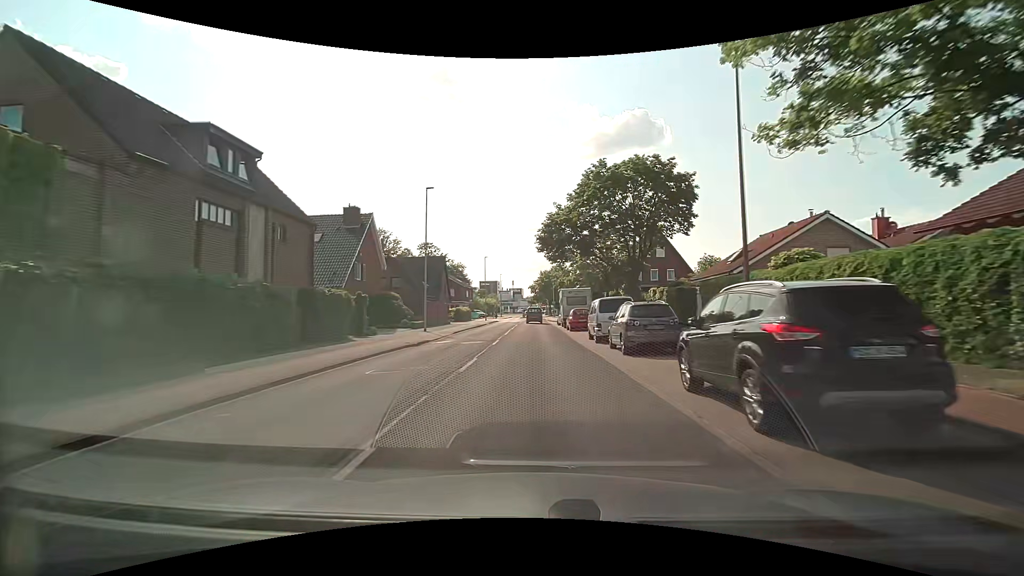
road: tertiary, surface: asphalt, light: Day
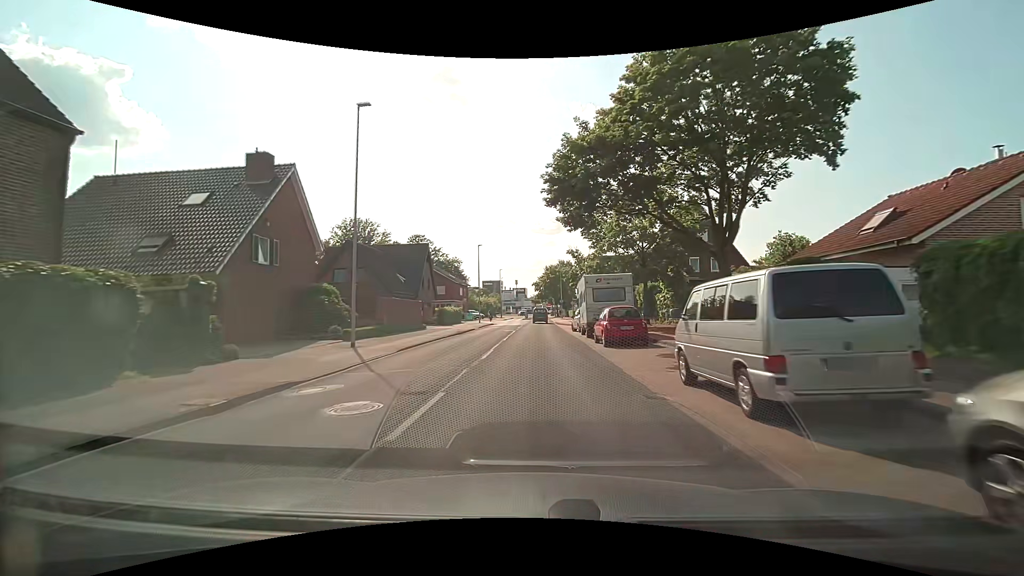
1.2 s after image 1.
(-0.1, +14.8) m; -1°
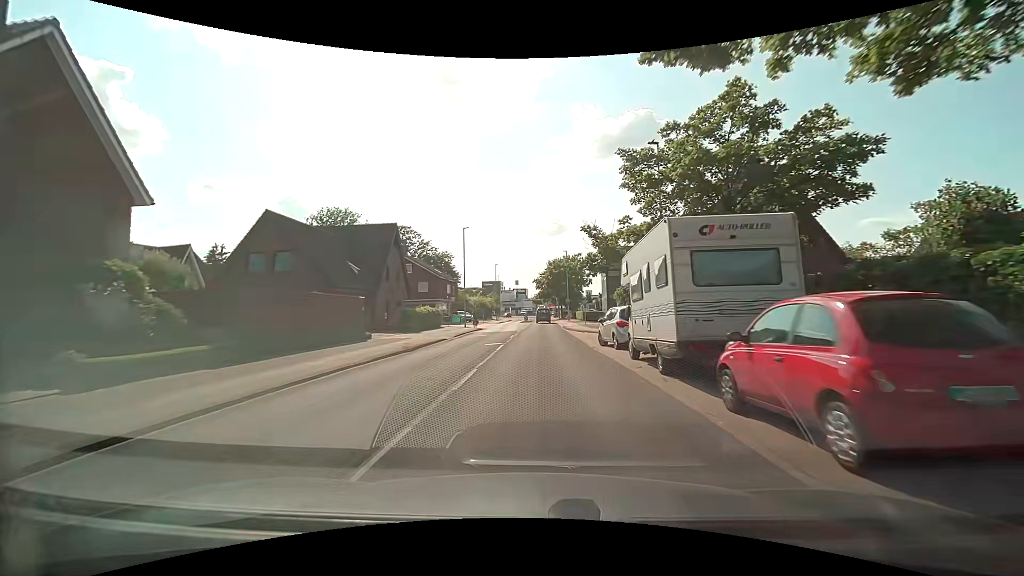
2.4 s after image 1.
(+0.1, +14.6) m; 0°
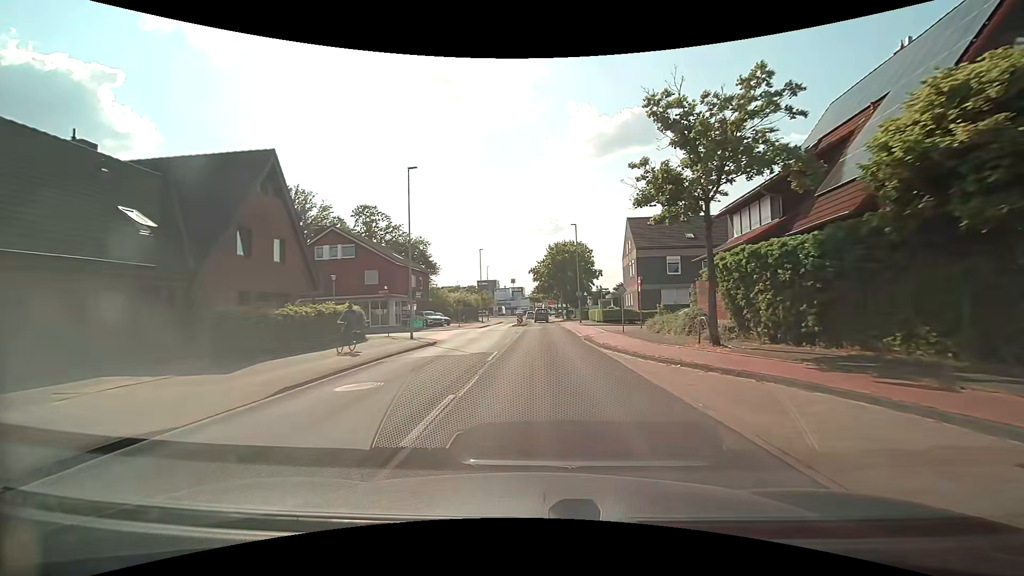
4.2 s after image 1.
(0.0, +21.7) m; 0°
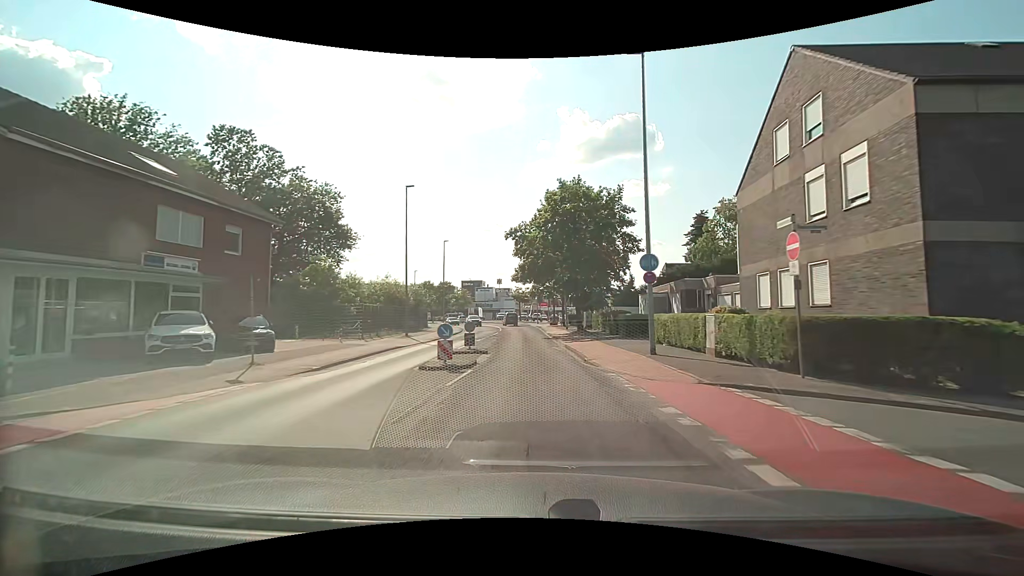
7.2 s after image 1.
(+0.5, +35.8) m; +2°
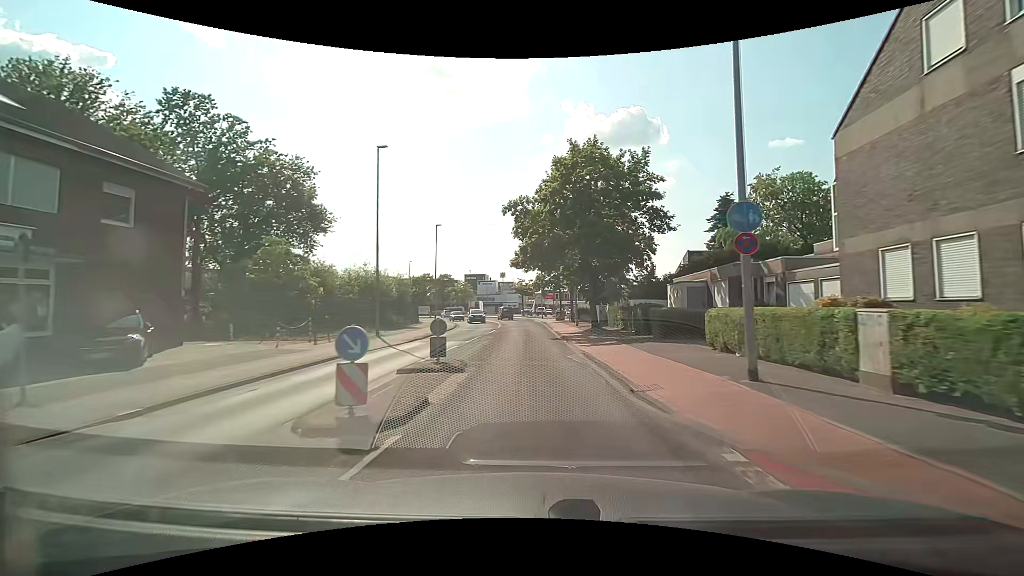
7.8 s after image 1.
(0.0, +7.1) m; 0°
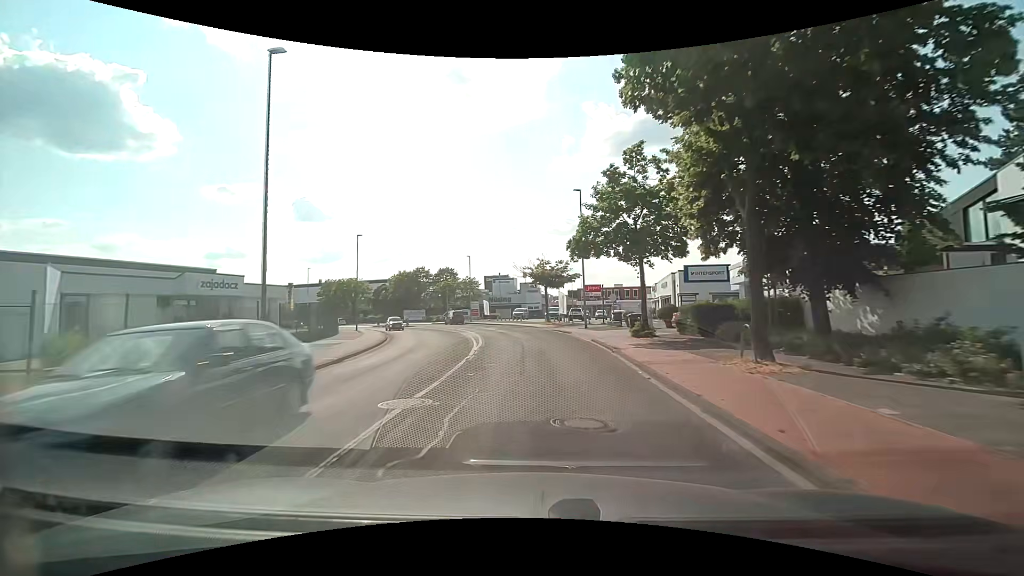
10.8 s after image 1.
(-0.9, +36.4) m; -2°
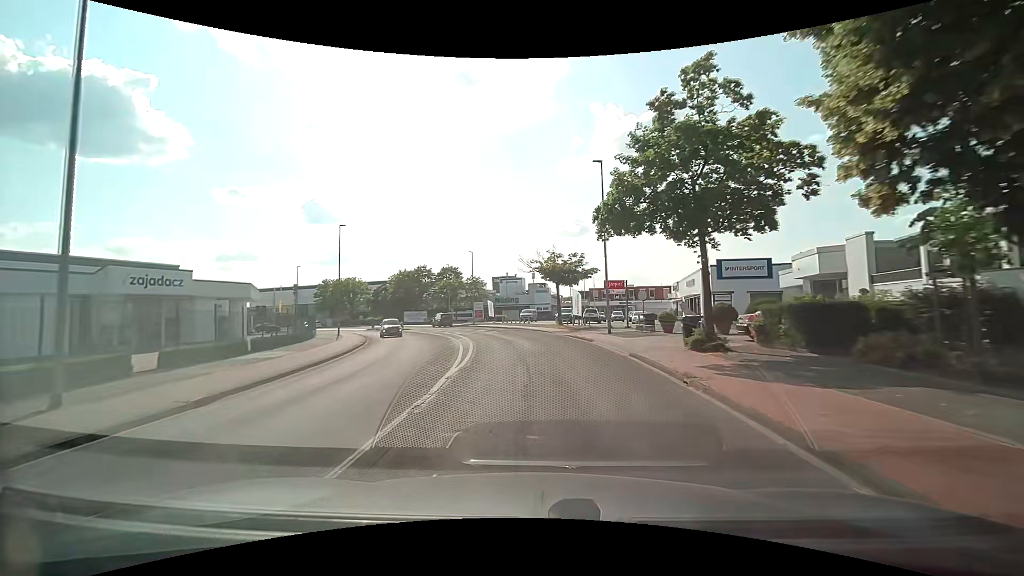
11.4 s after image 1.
(-0.2, +7.4) m; -1°
(0, +10) (-1, +20) (-2, +30) (-5, +40) (-8, +49) (-11, +58) (-16, +67) (-21, +76) (-27, +84) (-33, +91) m
